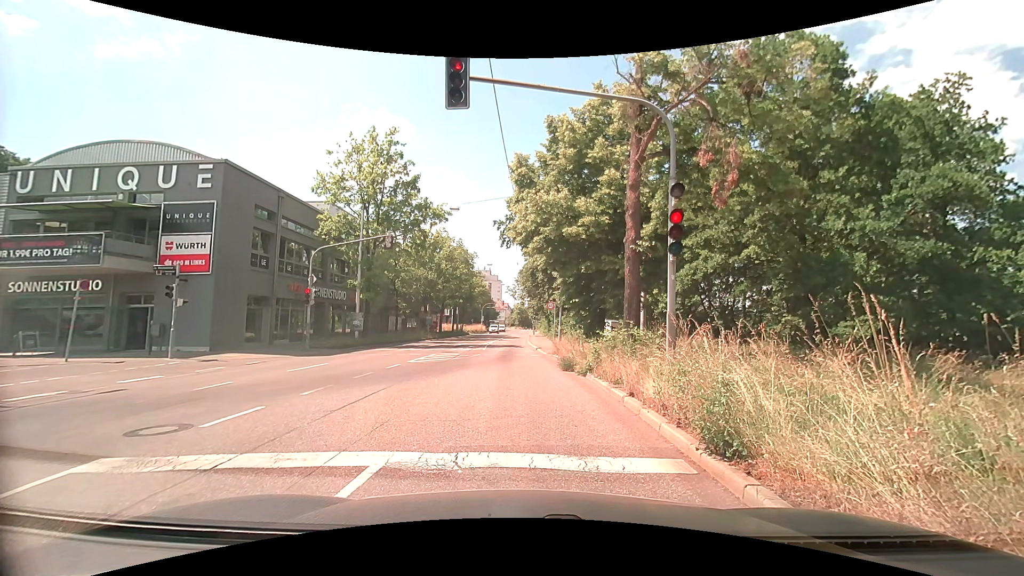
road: secondary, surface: asphalt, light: Day
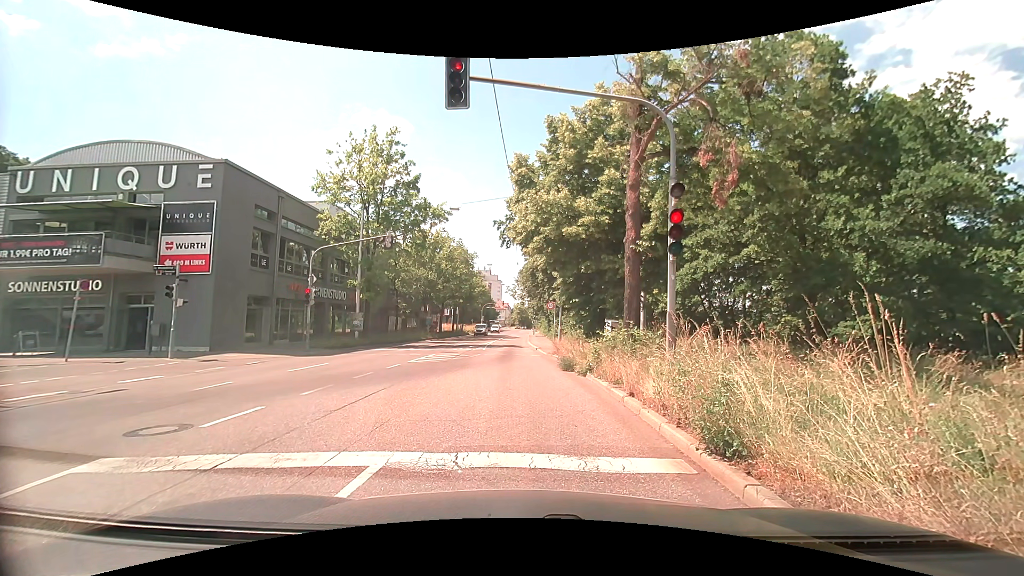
(0.0, 0.0) m; 0°
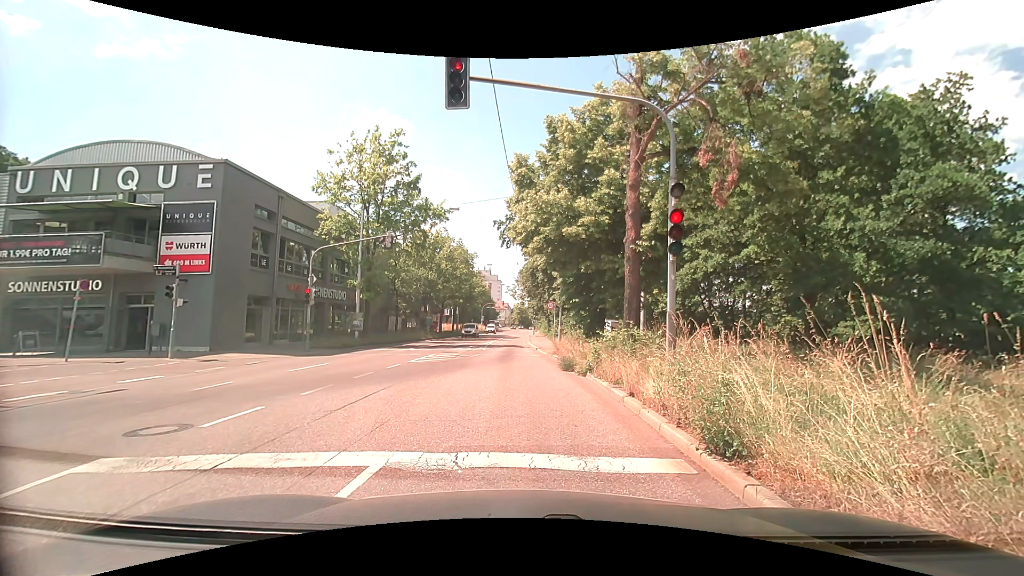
(0.0, 0.0) m; 0°
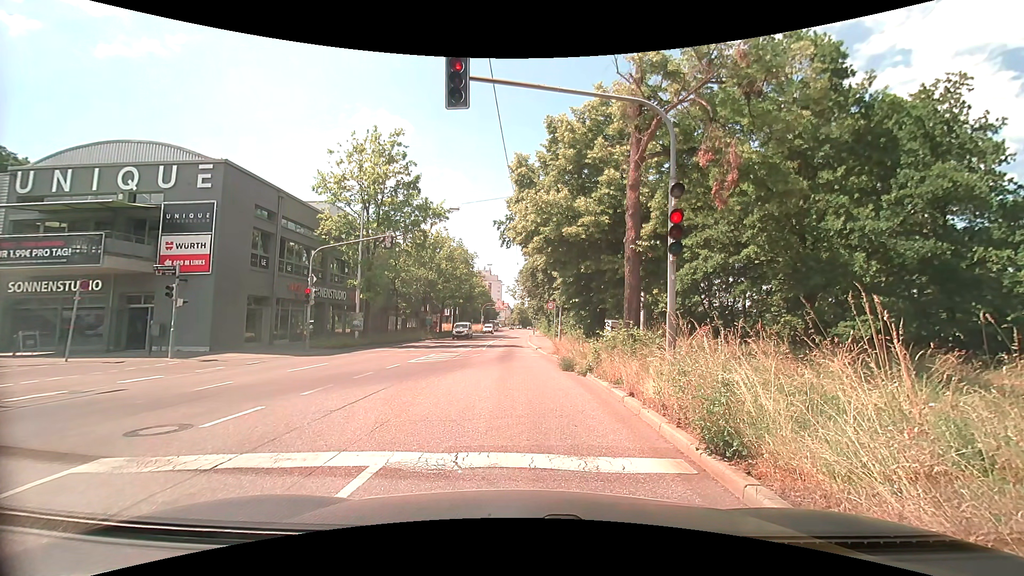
(0.0, 0.0) m; 0°
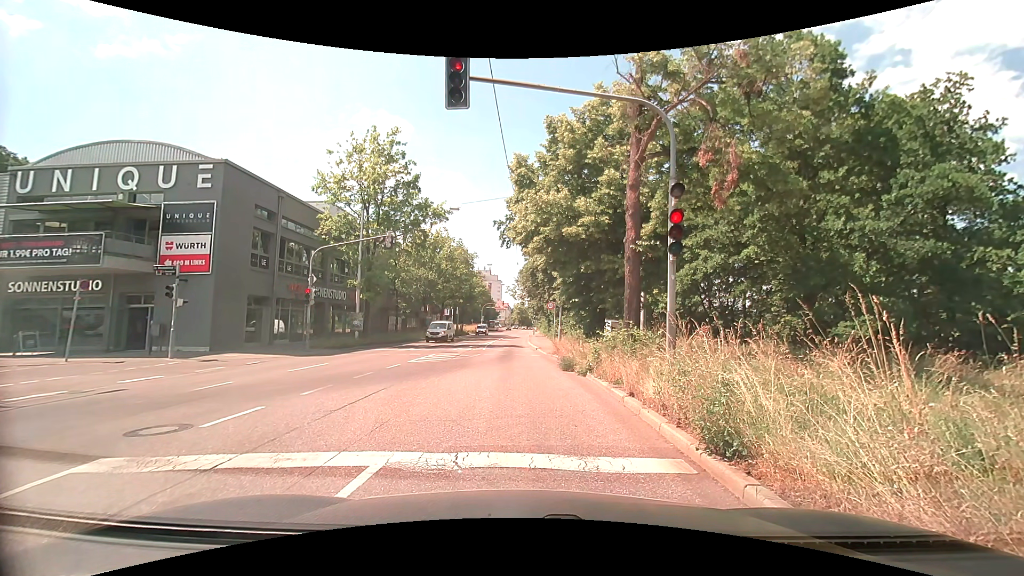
(0.0, 0.0) m; 0°
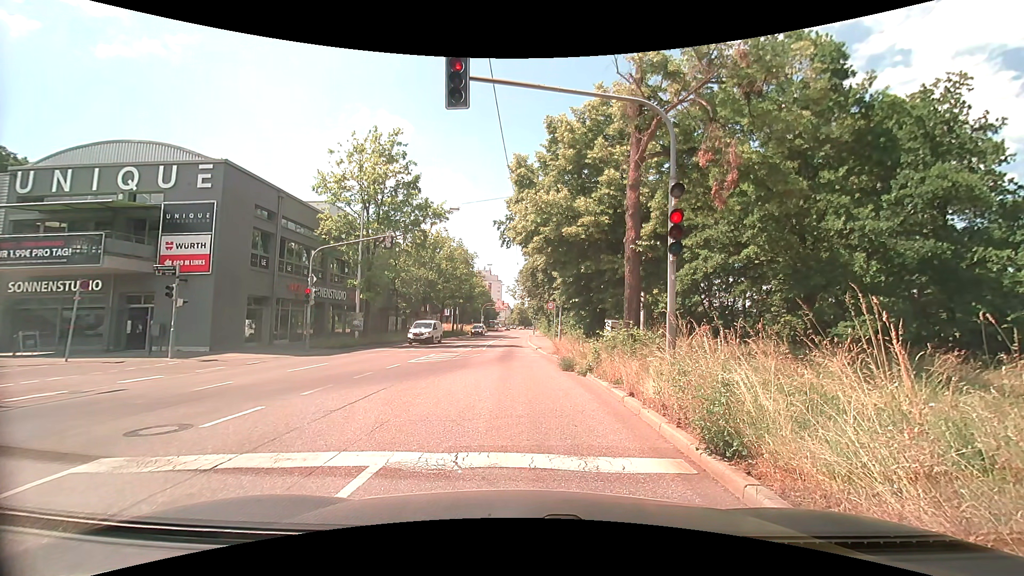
(0.0, 0.0) m; 0°
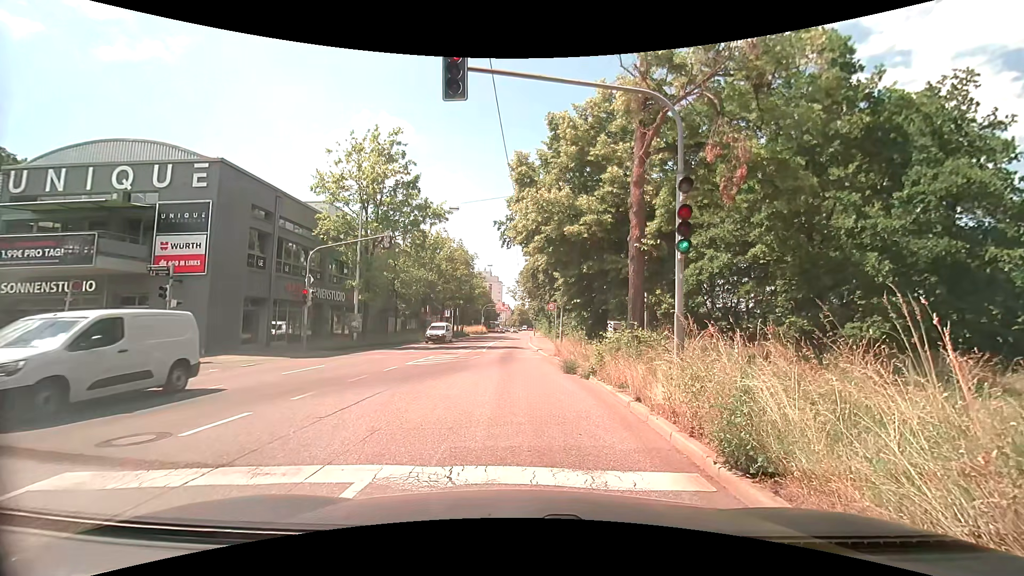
(0.0, +0.4) m; 0°
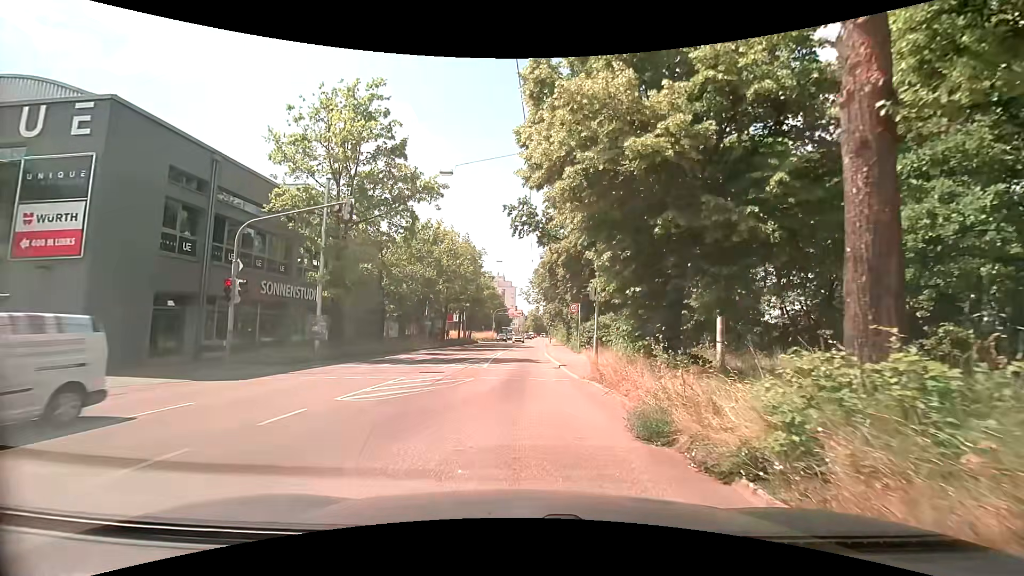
(-0.1, +8.3) m; -1°
(0, +10) (0, +20) (0, +30) (+1, +40) (+1, +50) (+1, +60) (+2, +70) (+2, +80) (+3, +90) (+3, +100) m
